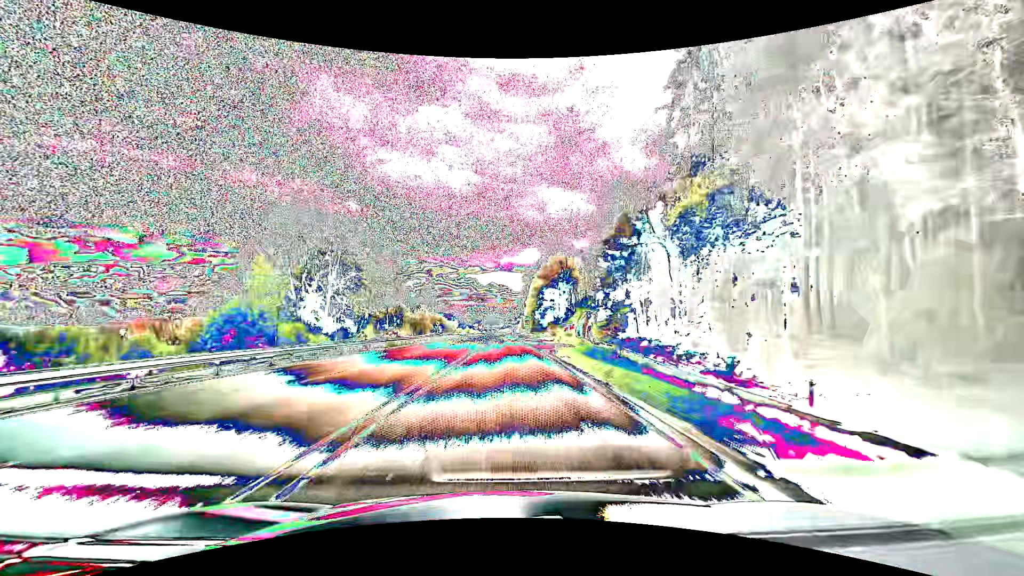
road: primary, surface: asphalt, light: Day
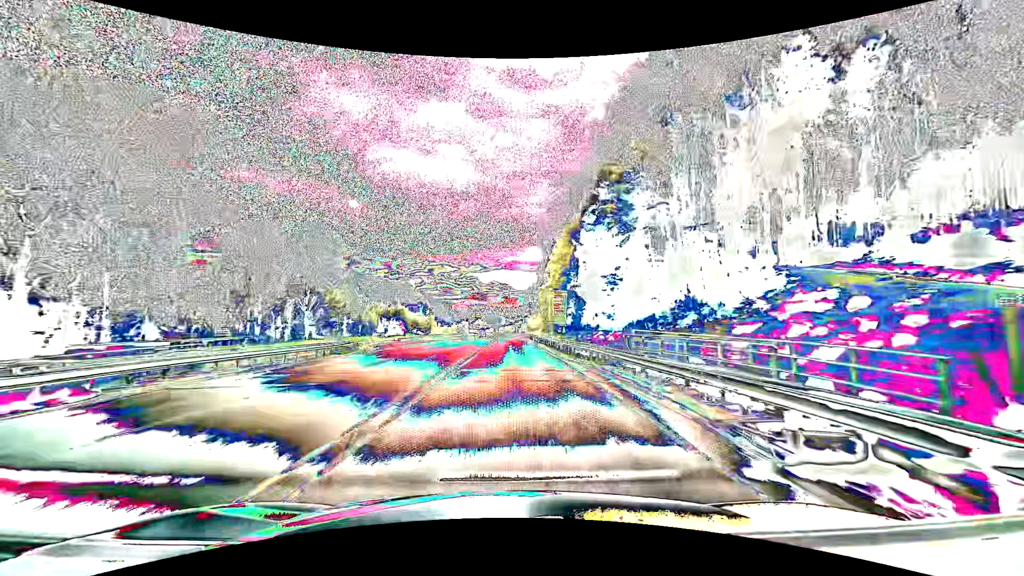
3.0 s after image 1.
(-0.3, +79.2) m; 0°
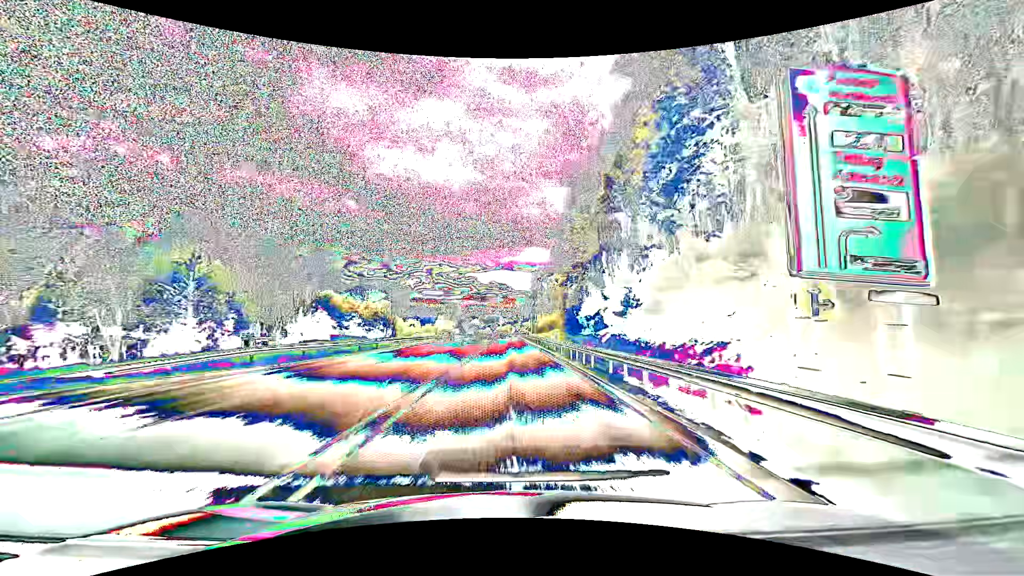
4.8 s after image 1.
(0.0, +47.5) m; 0°
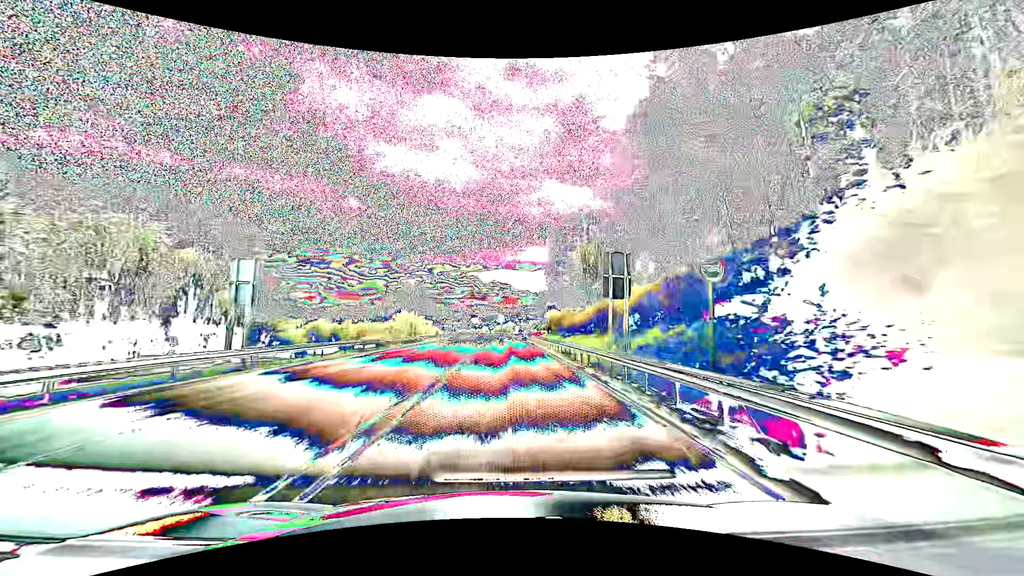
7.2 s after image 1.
(-0.1, +63.4) m; 0°
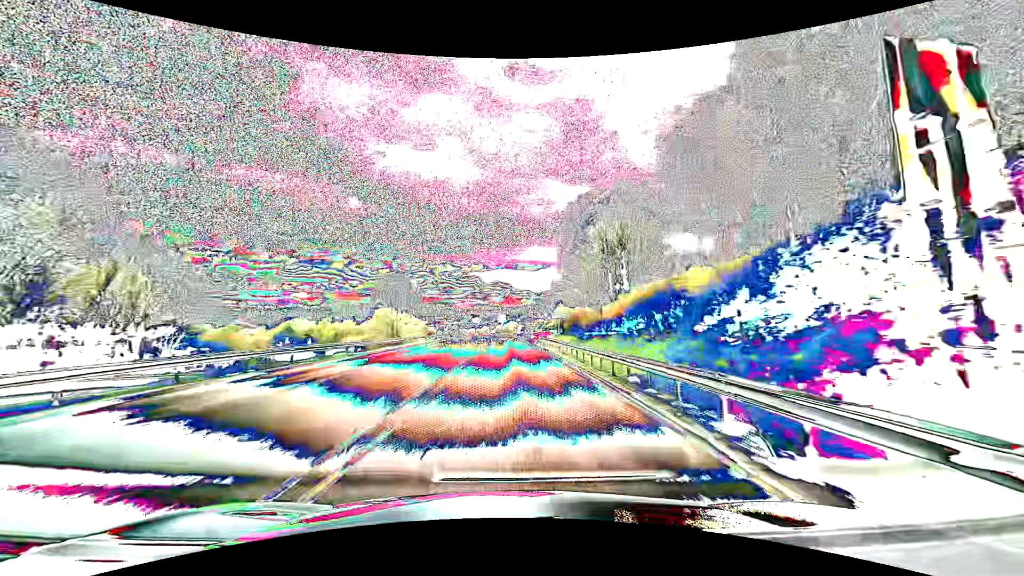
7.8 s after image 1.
(0.0, +15.8) m; 0°
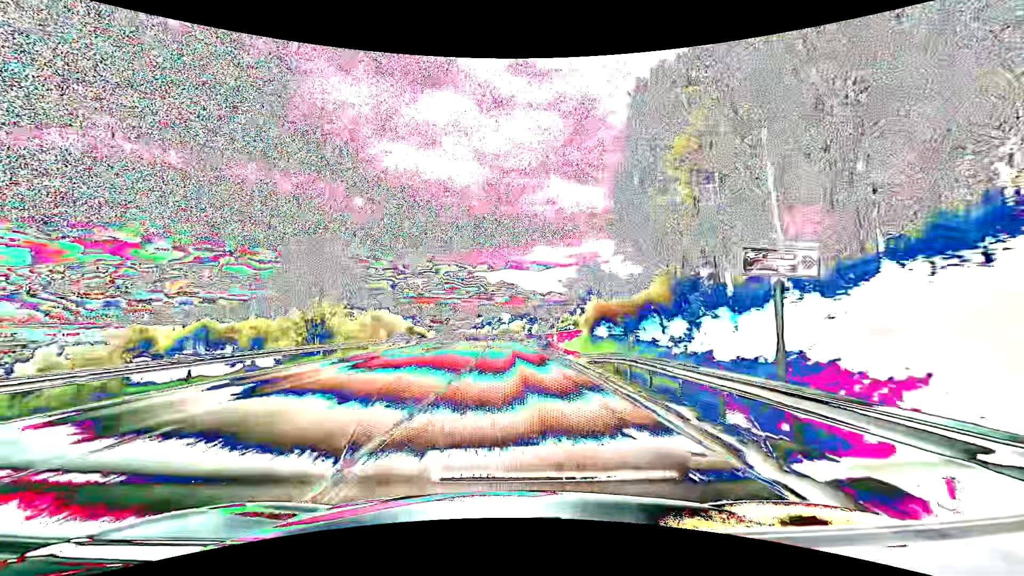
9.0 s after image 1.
(-0.2, +31.7) m; -1°
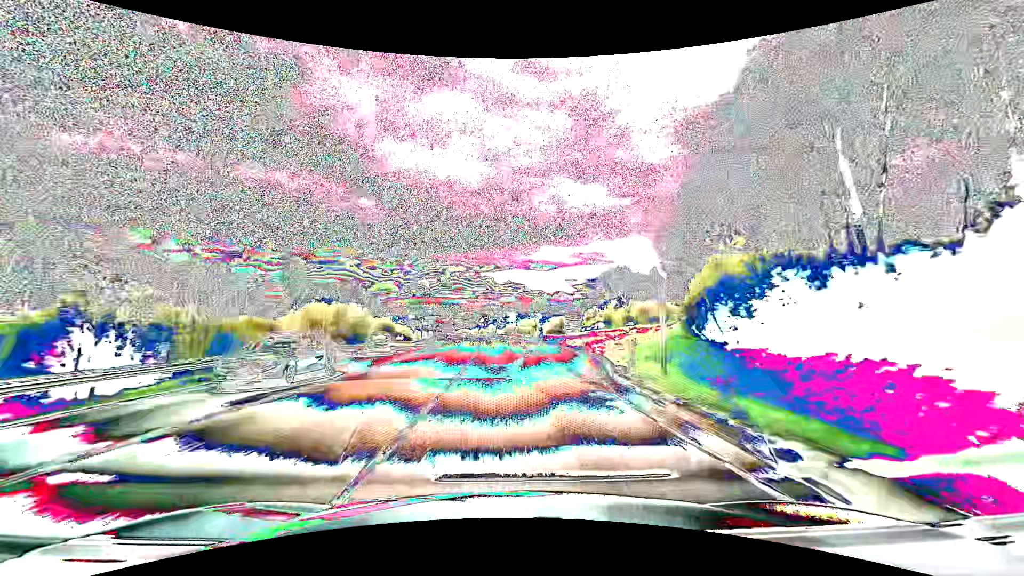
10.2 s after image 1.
(-0.2, +31.7) m; -1°
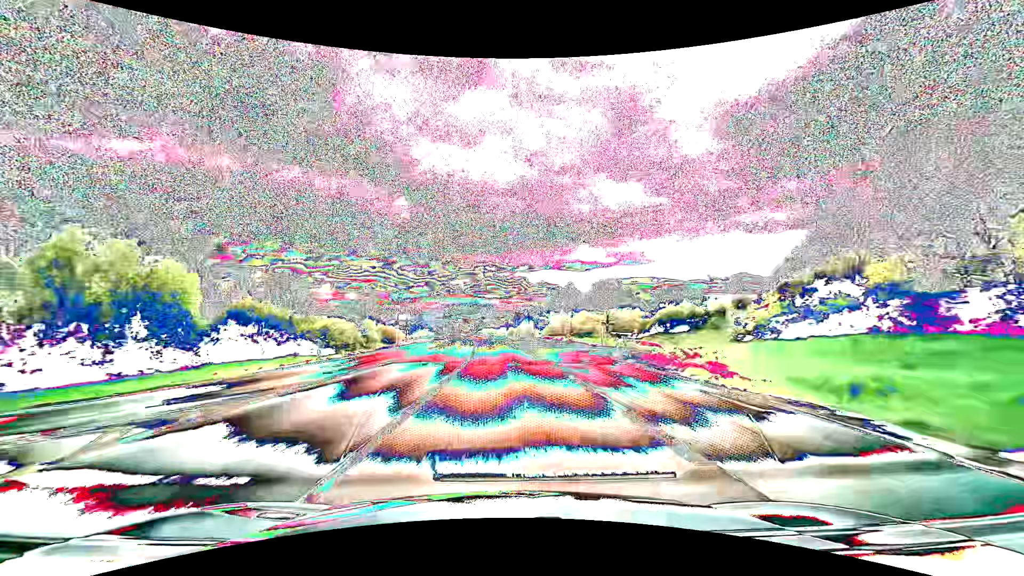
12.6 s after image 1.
(-1.9, +63.3) m; -4°
(0, +10) (0, +20) (0, +30) (-1, +40) (-1, +50) (-2, +60) (-3, +70) (-4, +80) (-5, +90) (-6, +100) m
